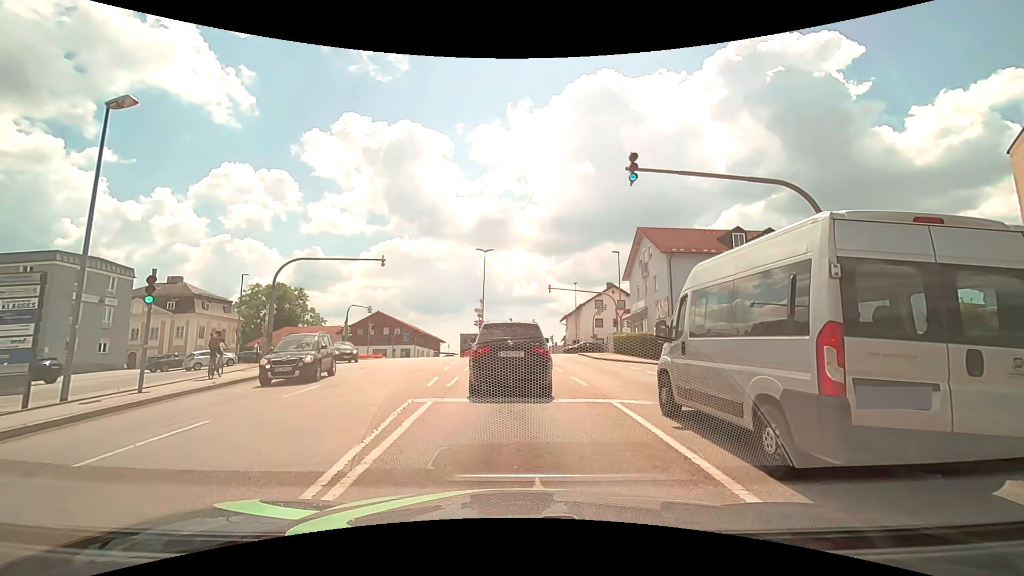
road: tertiary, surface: asphalt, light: Day
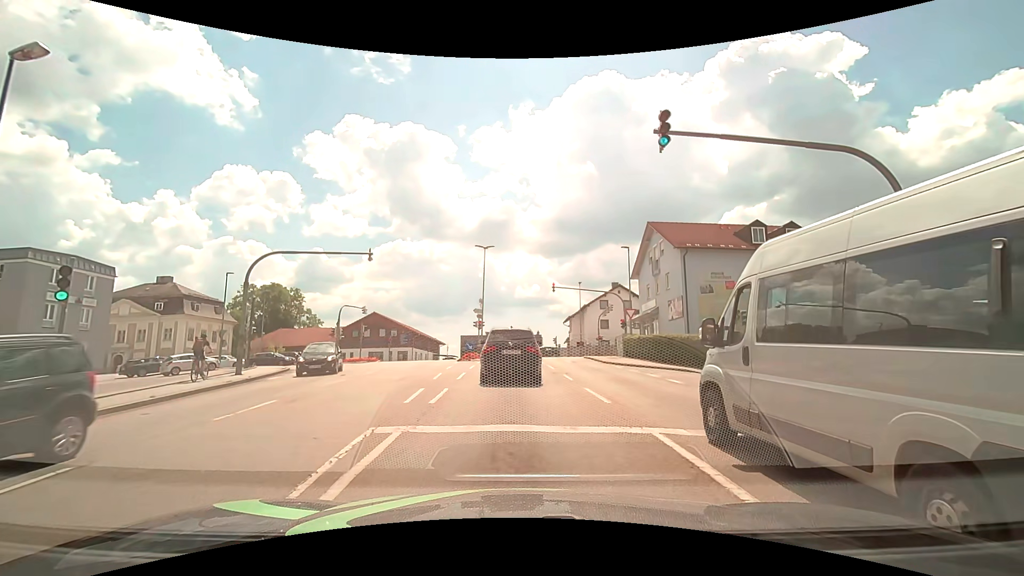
(0.0, +3.1) m; 0°
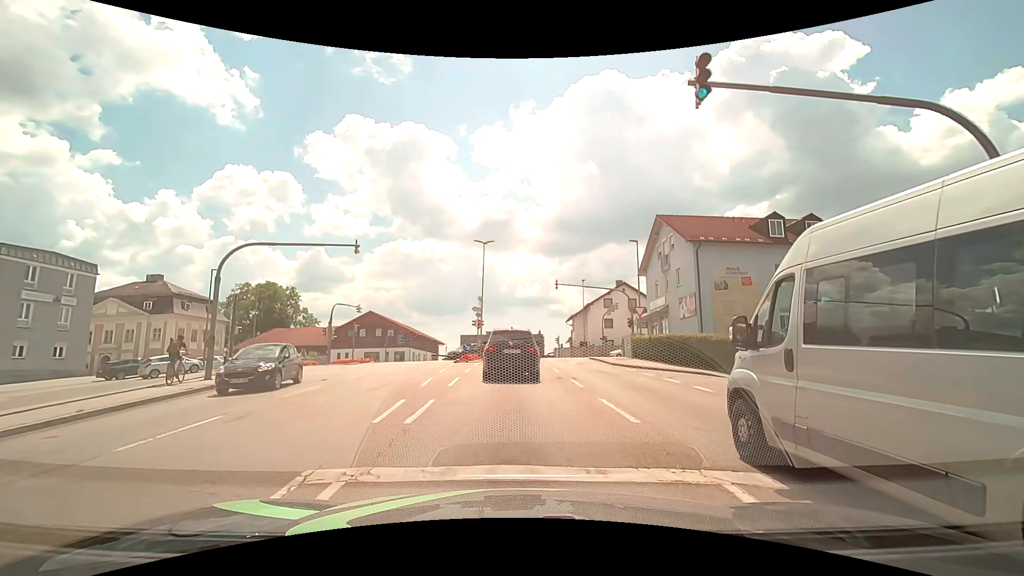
(0.0, +2.5) m; +1°
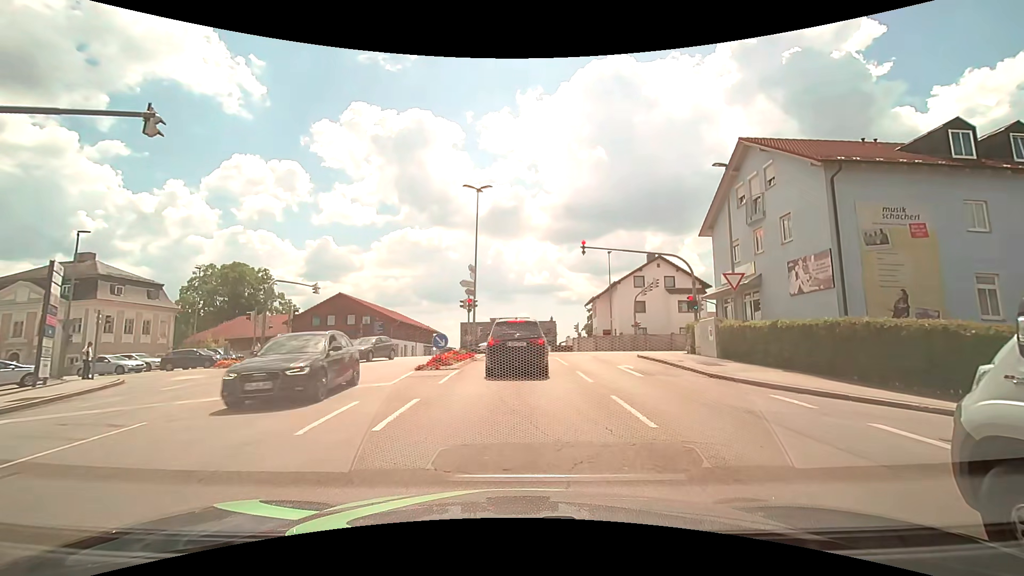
(-0.1, +13.5) m; -1°
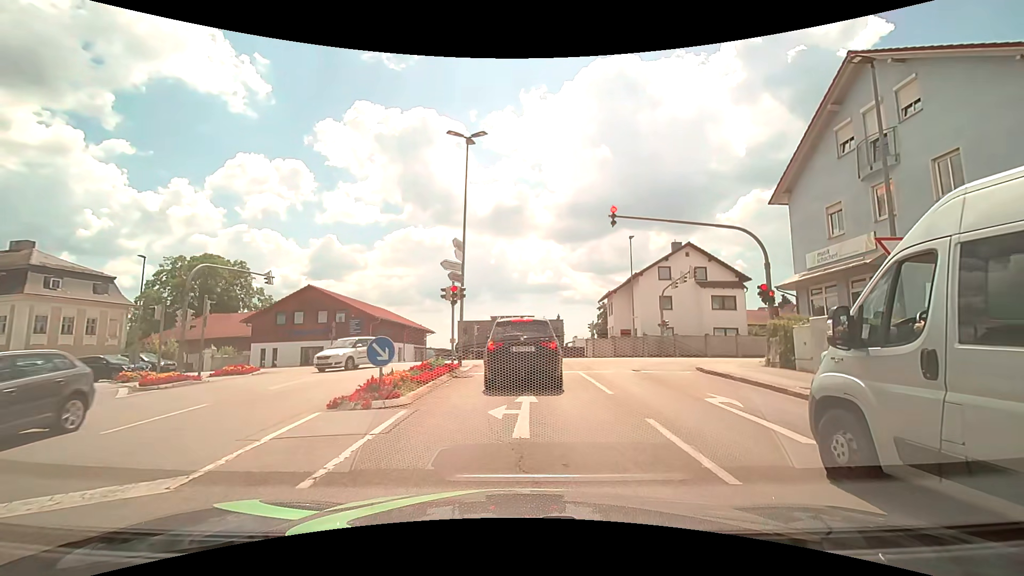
(-0.1, +8.0) m; -1°
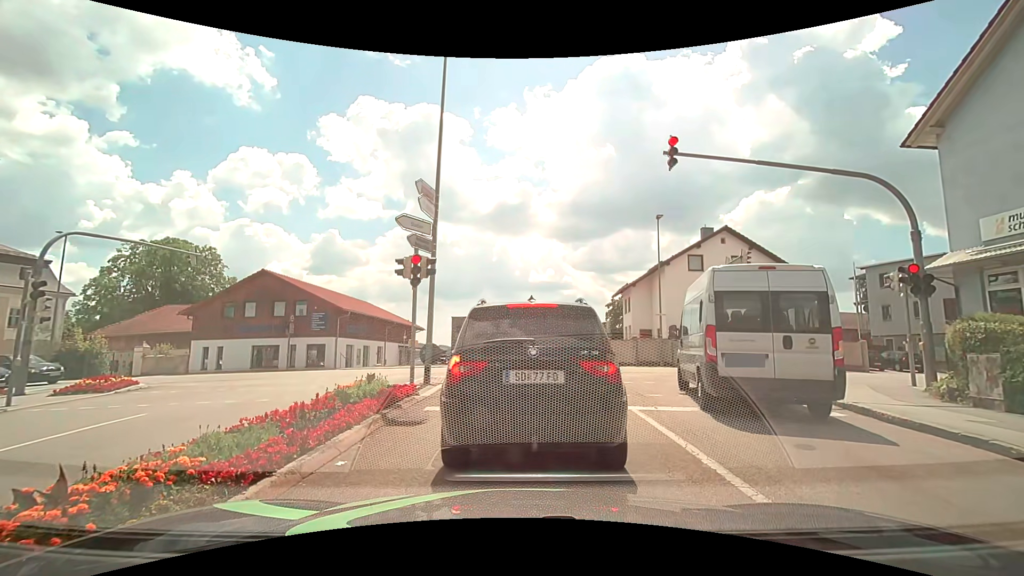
(0.0, +7.4) m; +1°
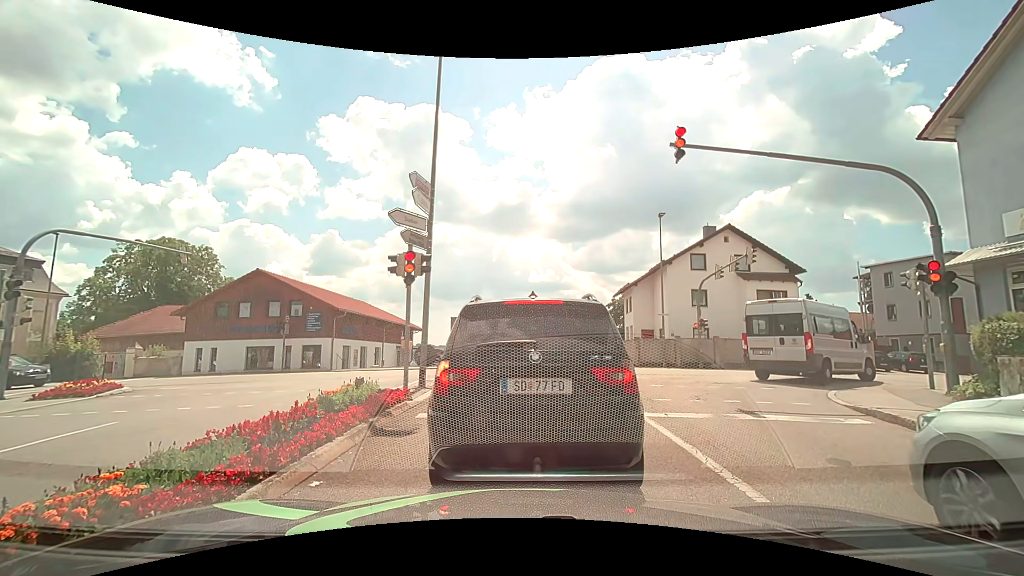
(0.0, +0.7) m; 0°
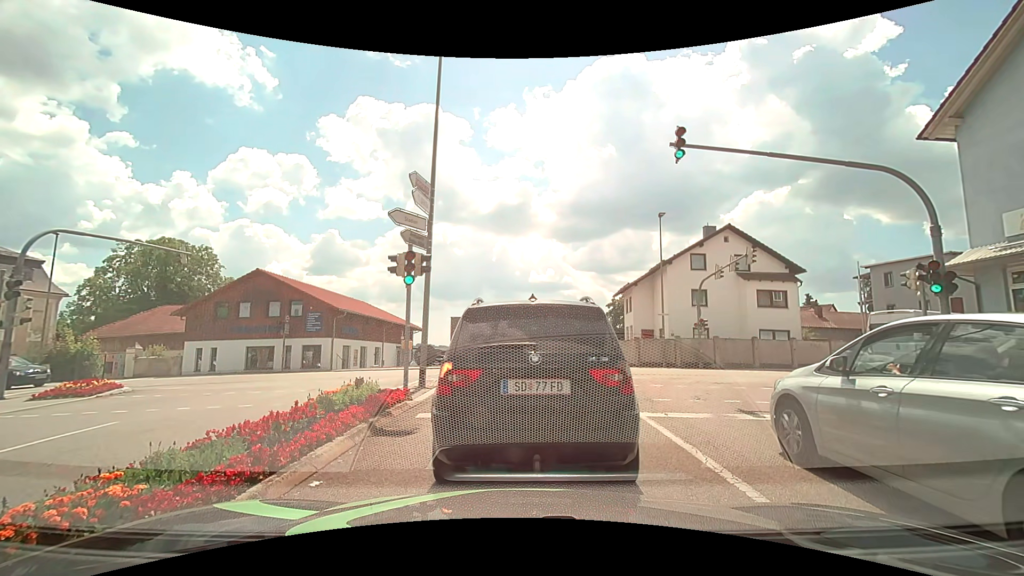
(0.0, 0.0) m; 0°
(0, +10) (-1, +20) (-7, +28) (-16, +31) (-26, +31) (-36, +30) (-46, +30) (-56, +29) (-66, +28) (-76, +28) m
